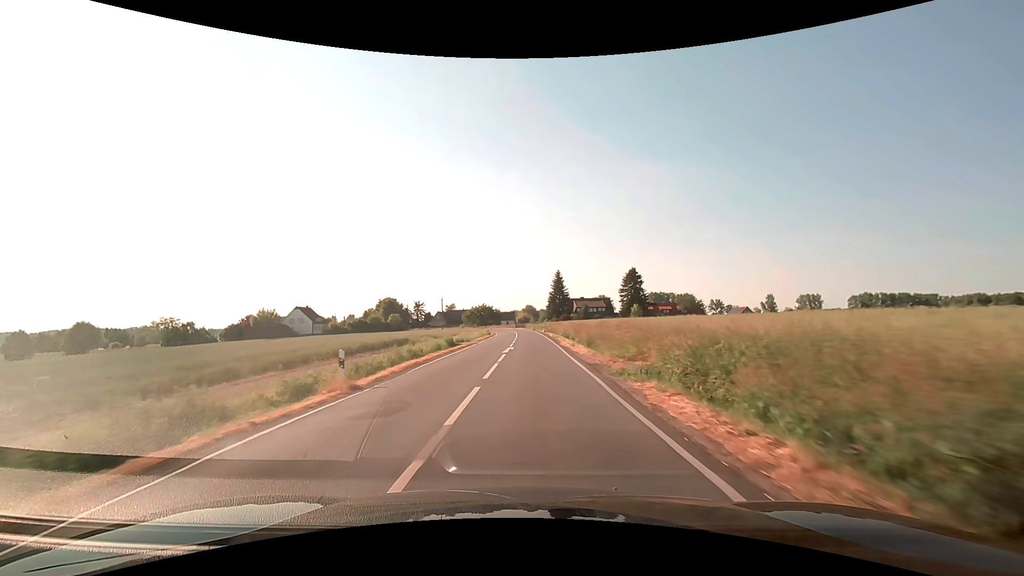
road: secondary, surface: asphalt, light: Day
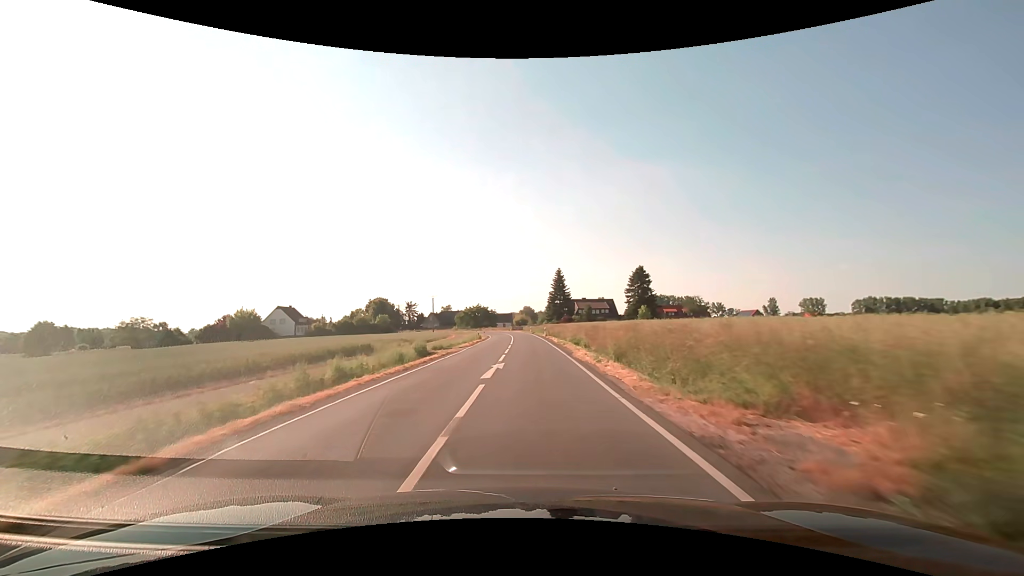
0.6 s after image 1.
(0.0, +10.8) m; 0°
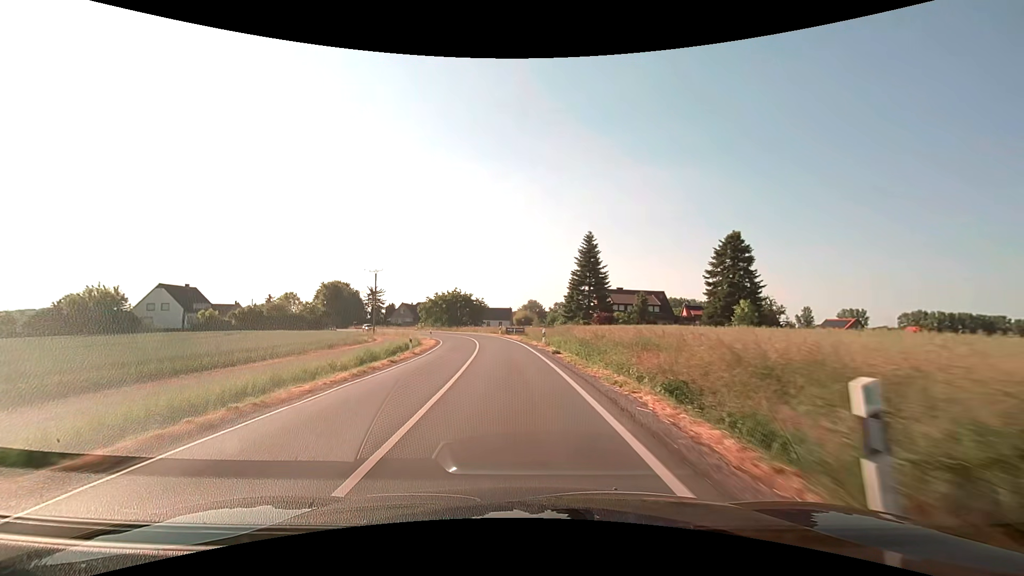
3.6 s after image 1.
(+0.3, +52.5) m; -1°
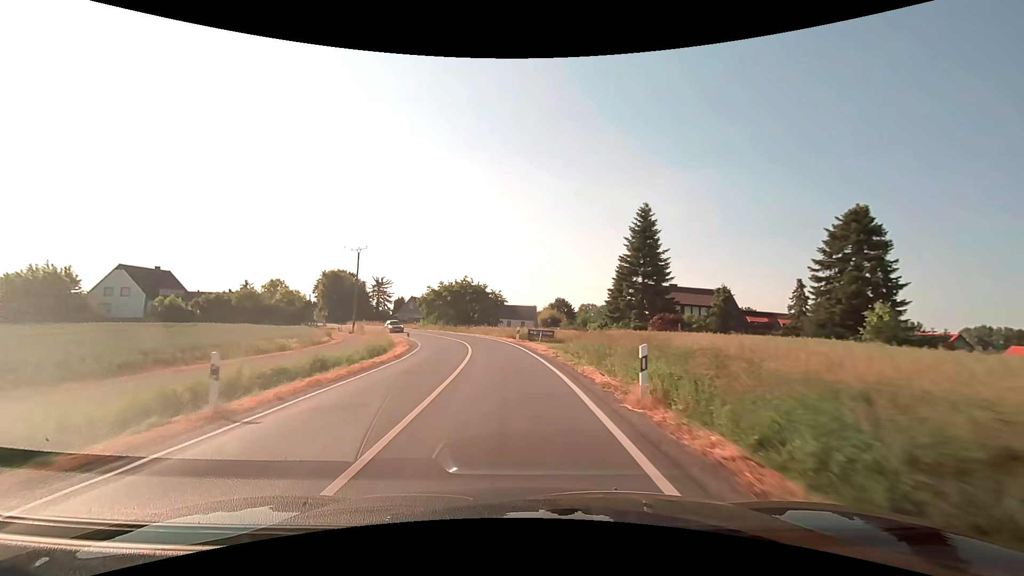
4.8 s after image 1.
(-0.4, +19.6) m; -3°
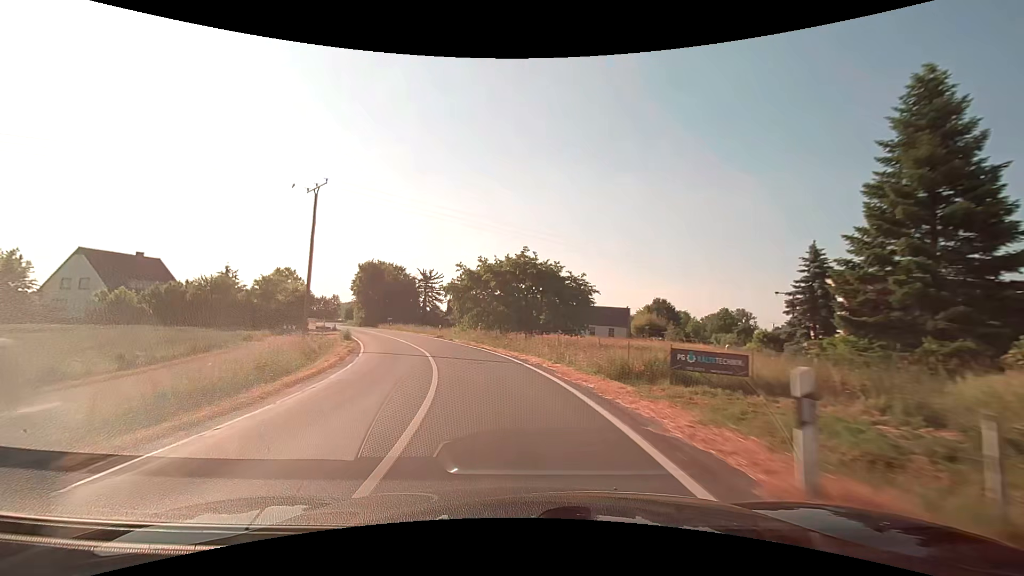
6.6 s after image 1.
(-1.6, +30.0) m; -8°
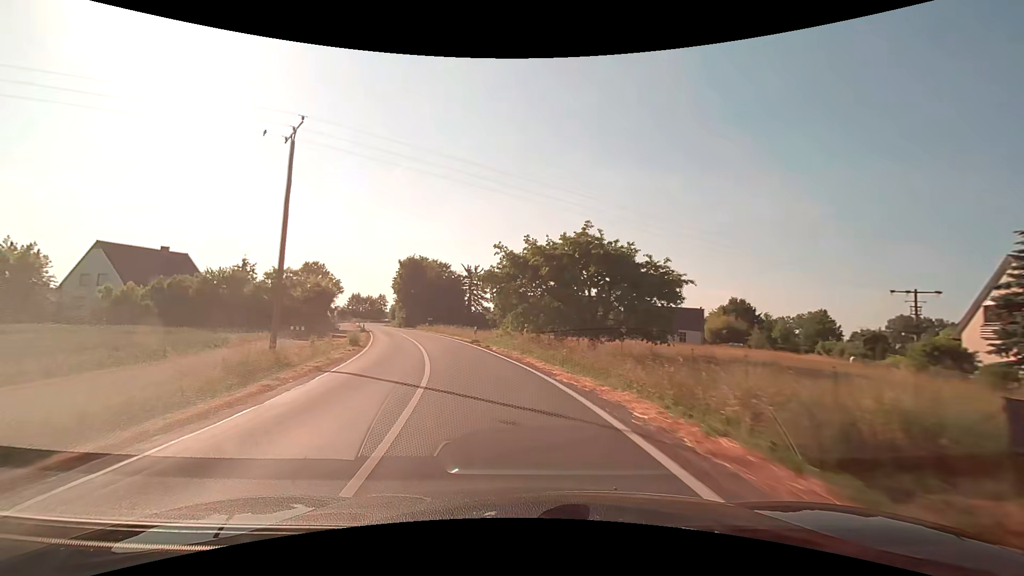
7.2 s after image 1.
(-0.5, +10.2) m; -6°
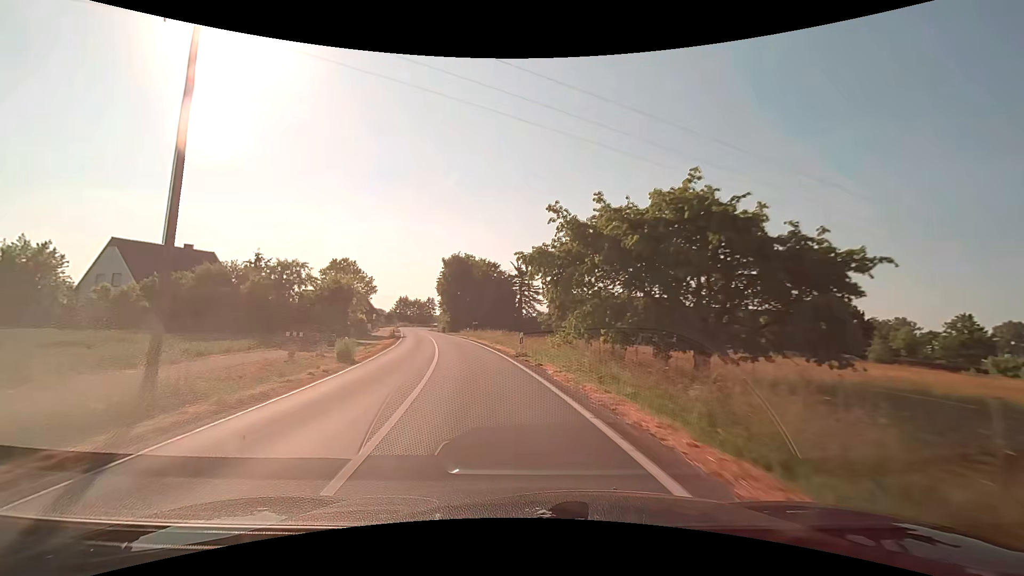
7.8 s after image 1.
(-0.5, +10.3) m; -6°
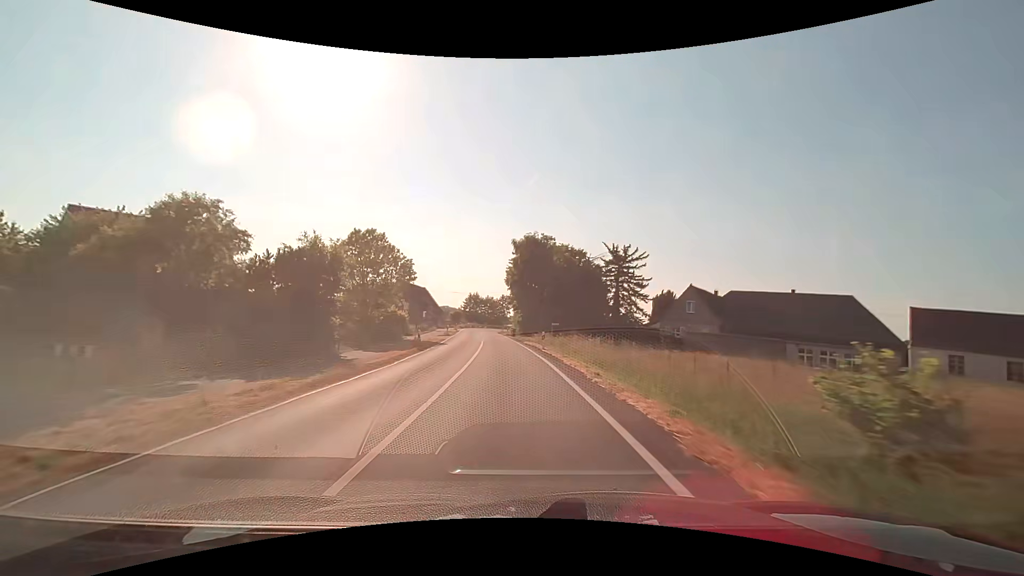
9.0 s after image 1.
(-2.0, +20.7) m; -10°
(0, +10) (-1, +20) (-1, +30) (-2, +40) (-3, +50) (-4, +60) (-5, +70) (-6, +80) (-6, +90) (-6, +100) m
